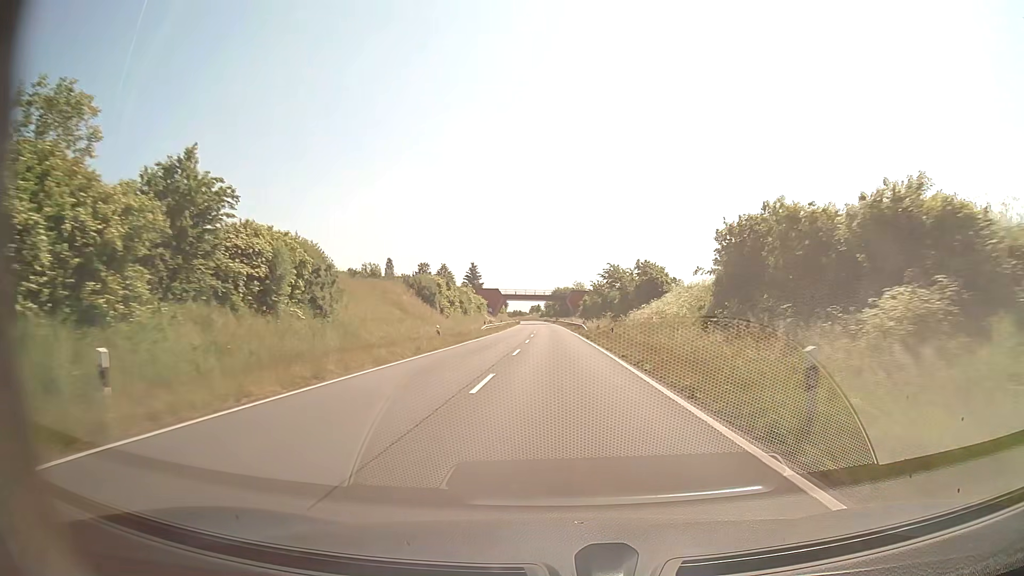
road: secondary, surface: asphalt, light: Day
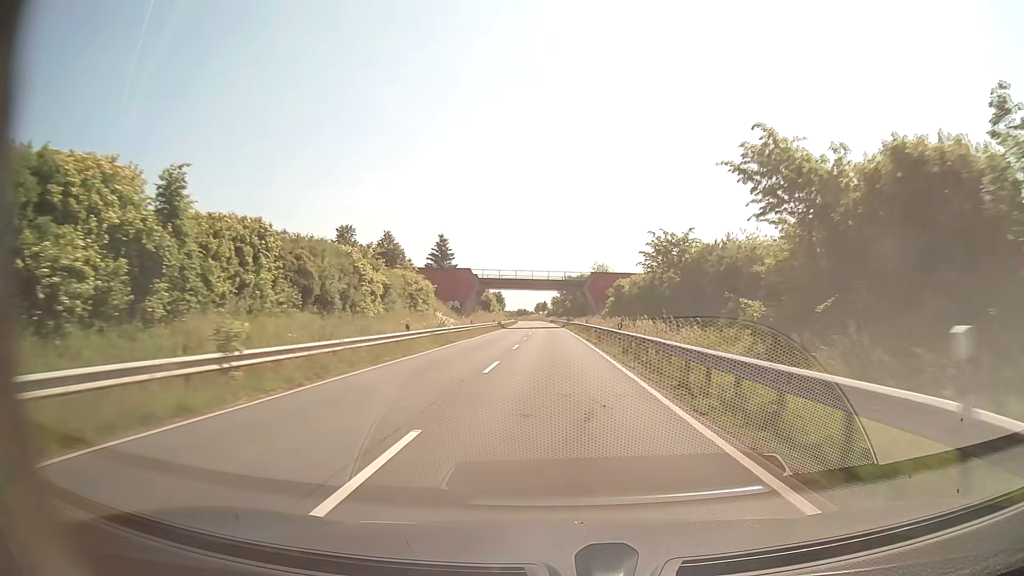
(-0.3, +56.7) m; -1°
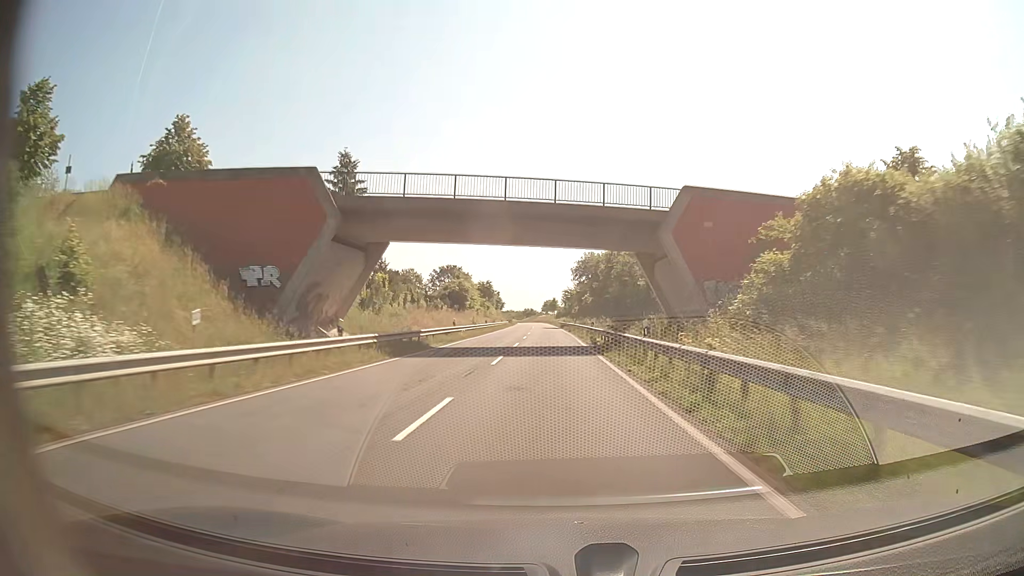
(-0.6, +57.3) m; -1°
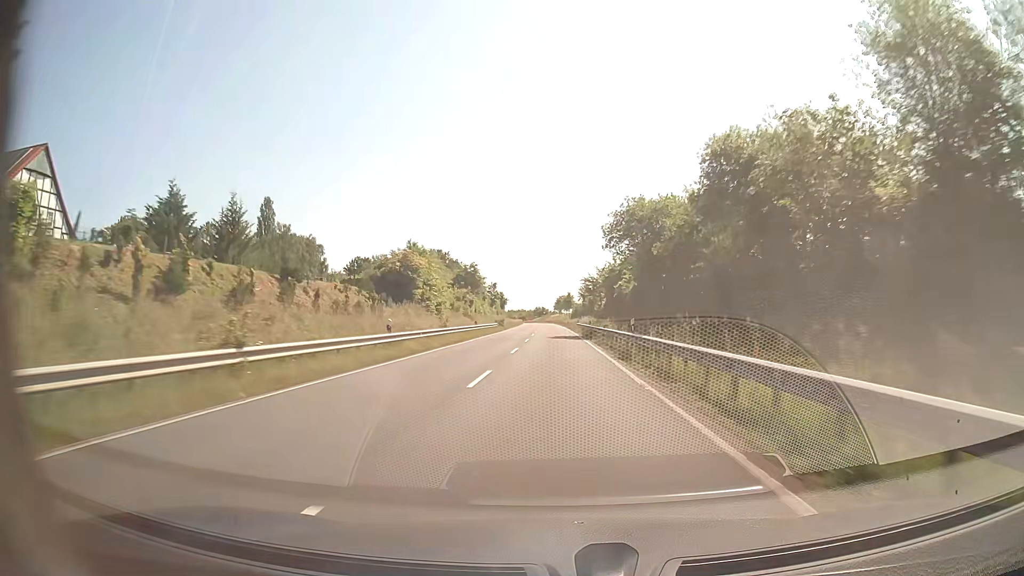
(-0.4, +43.3) m; -2°
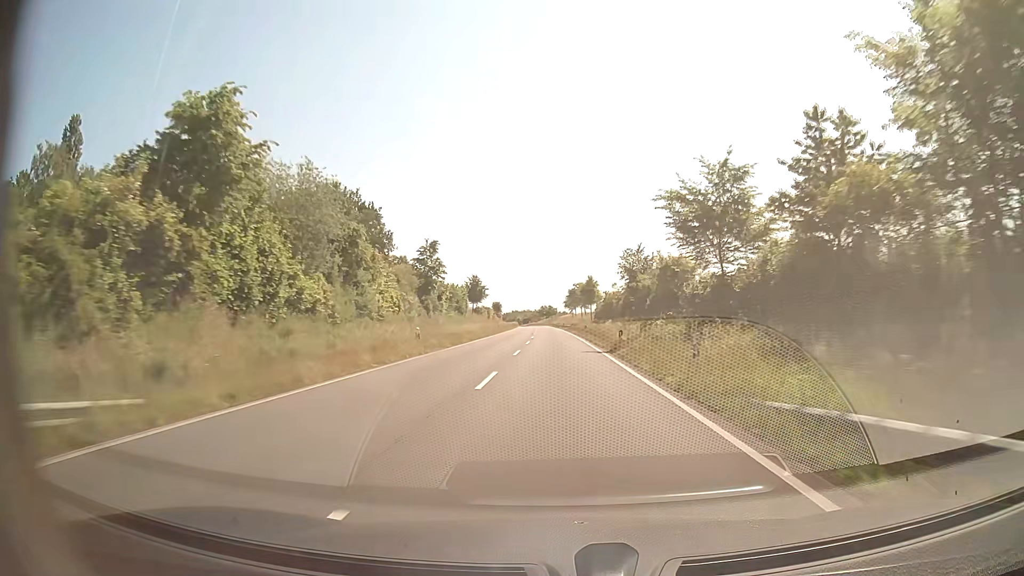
(0.0, +73.1) m; 0°
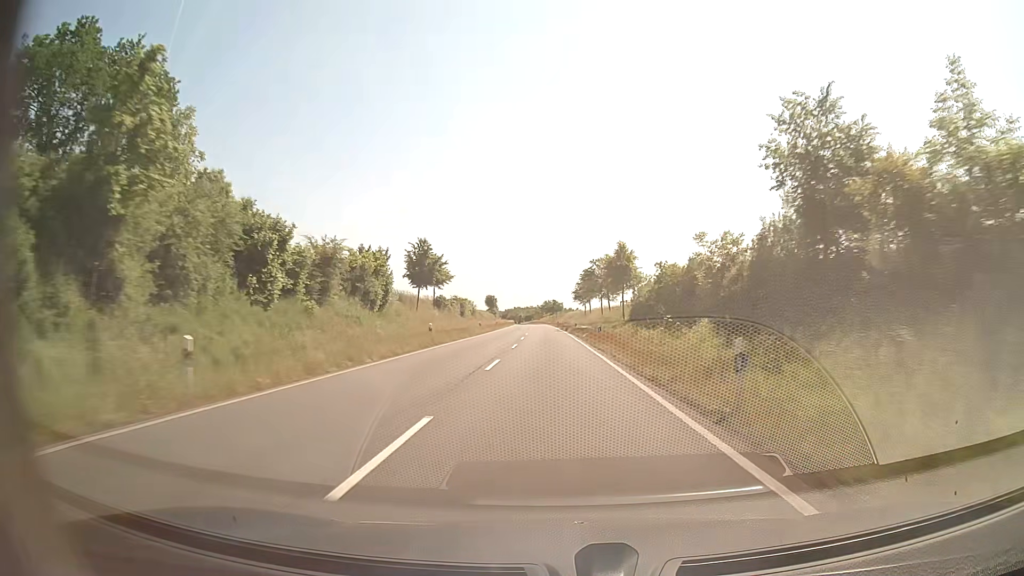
(-0.2, +44.2) m; -1°
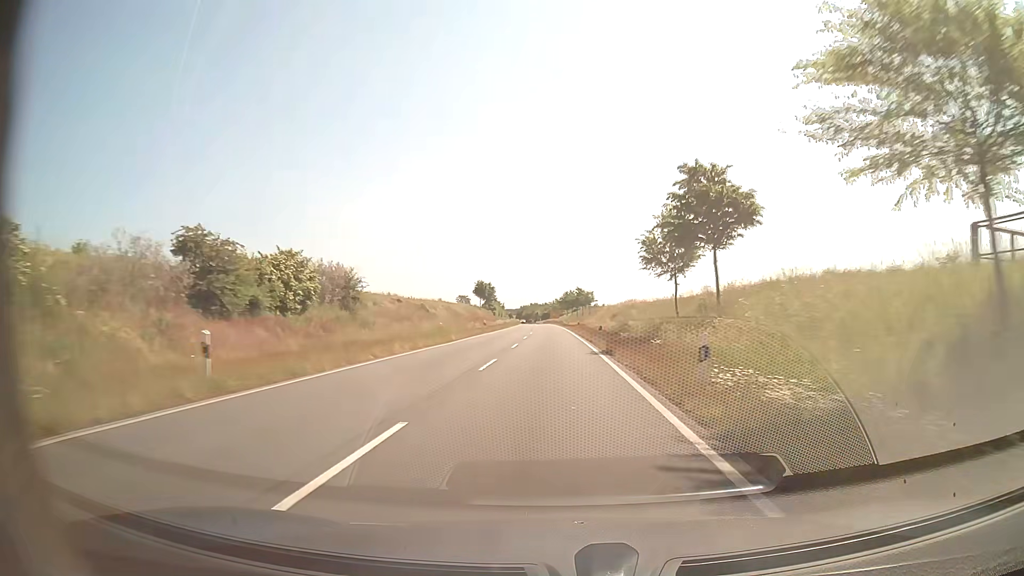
(-0.8, +73.5) m; -2°
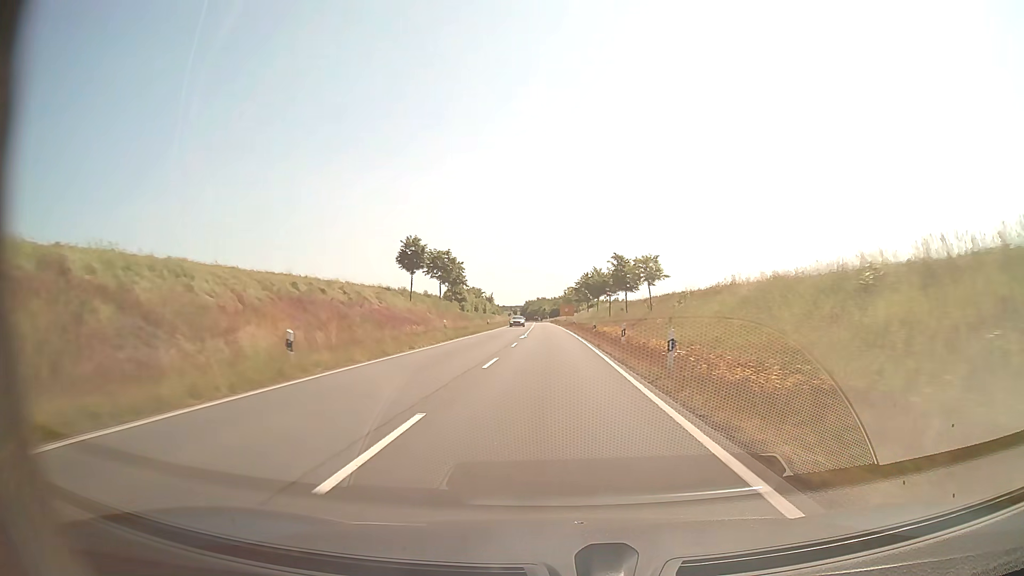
(-0.7, +72.1) m; -1°
(0, +10) (0, +20) (0, +30) (0, +40) (0, +50) (-1, +60) (-1, +70) (-1, +80) (-1, +90) (-2, +100) m
